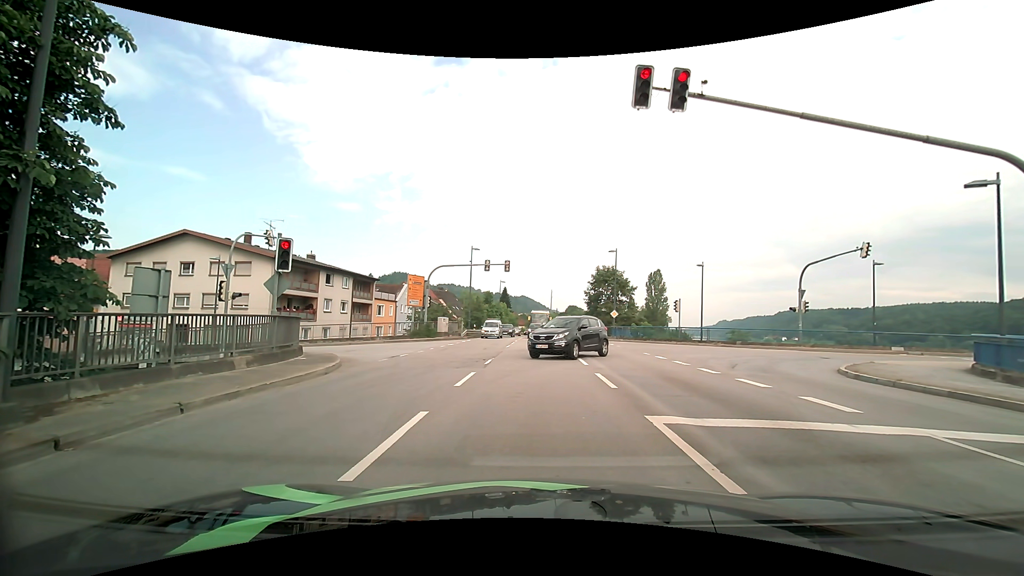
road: primary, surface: asphalt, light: Day
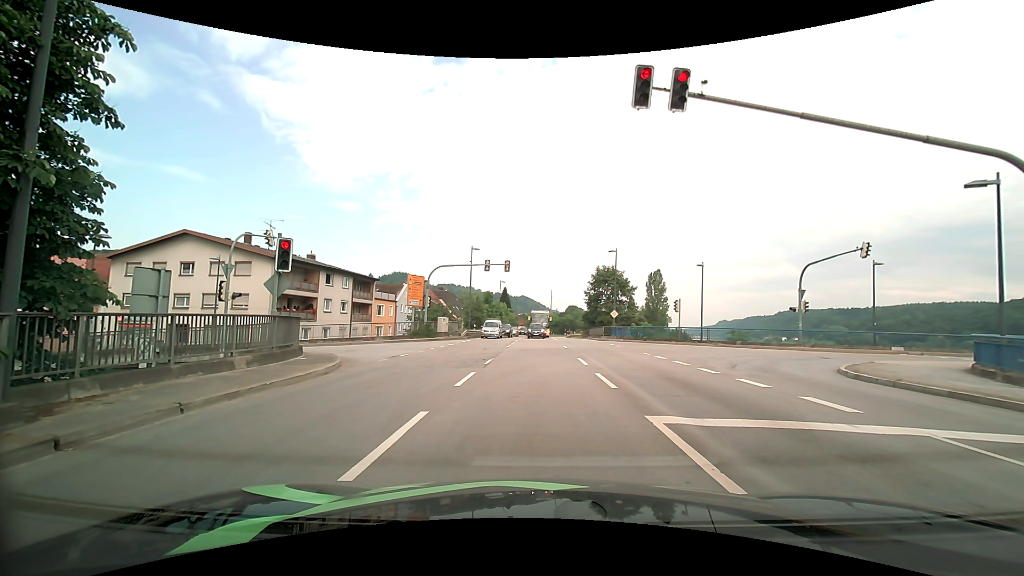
(0.0, 0.0) m; 0°
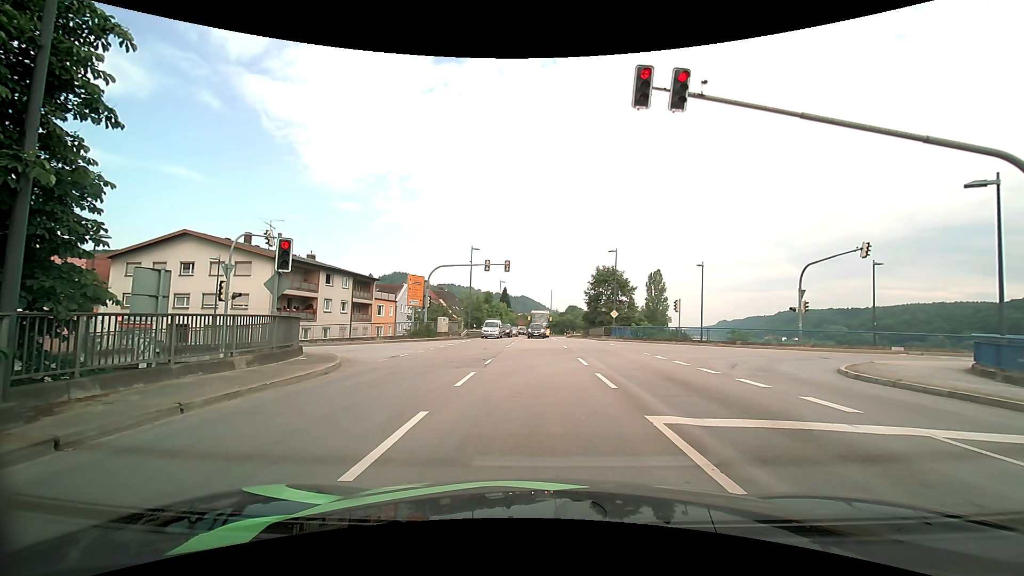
(0.0, 0.0) m; 0°
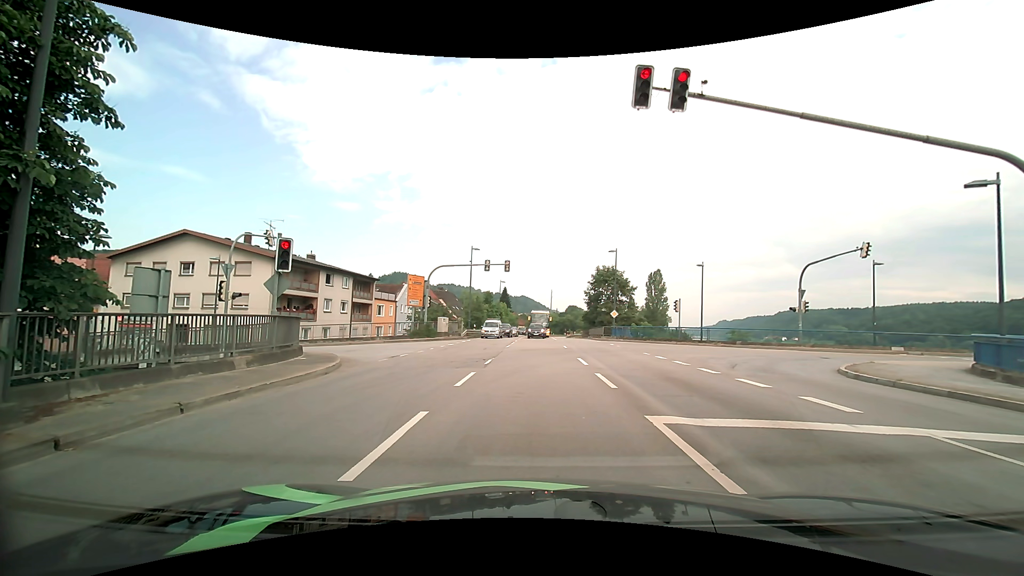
(0.0, 0.0) m; 0°
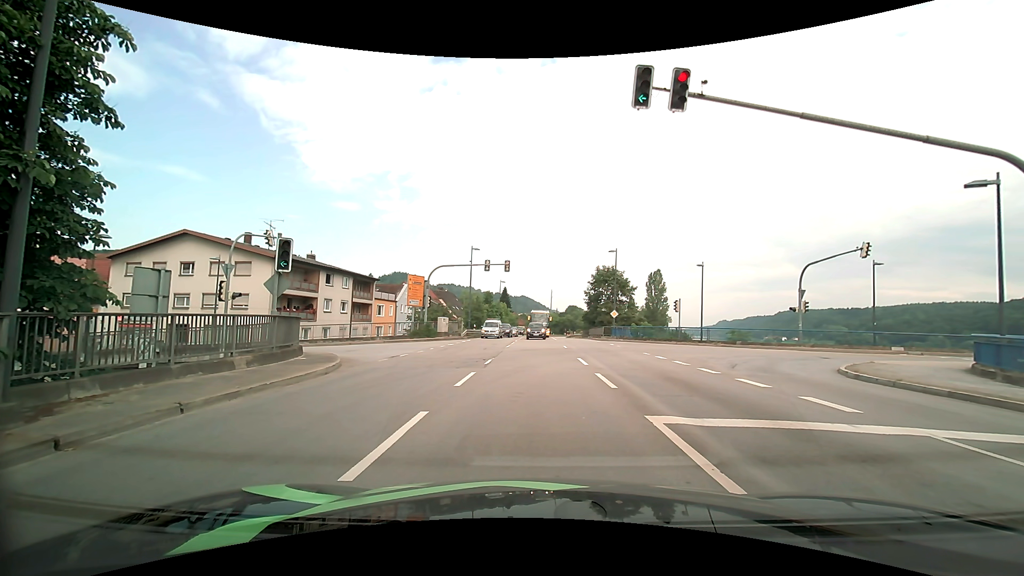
(0.0, 0.0) m; 0°
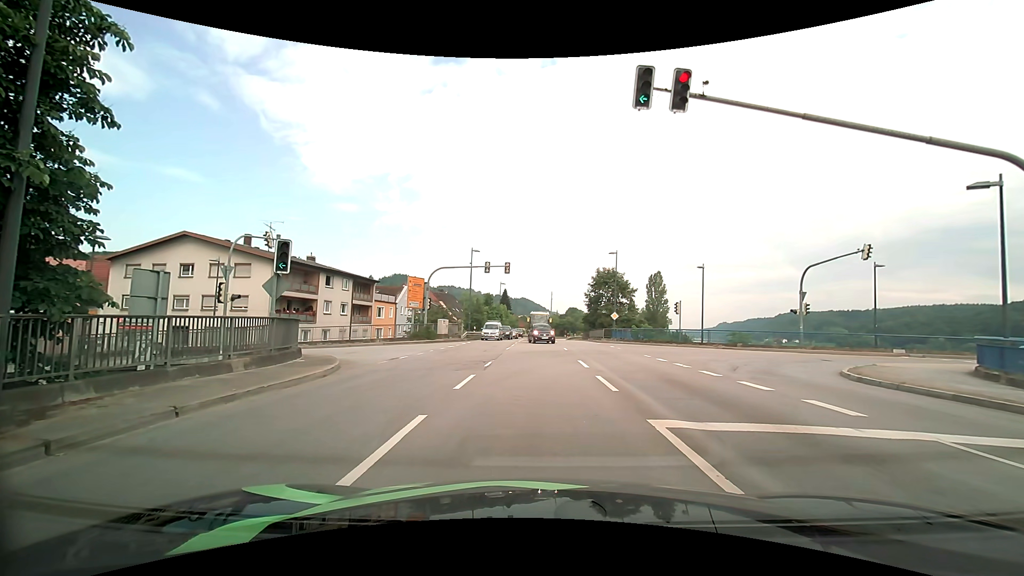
(0.0, +0.1) m; 0°
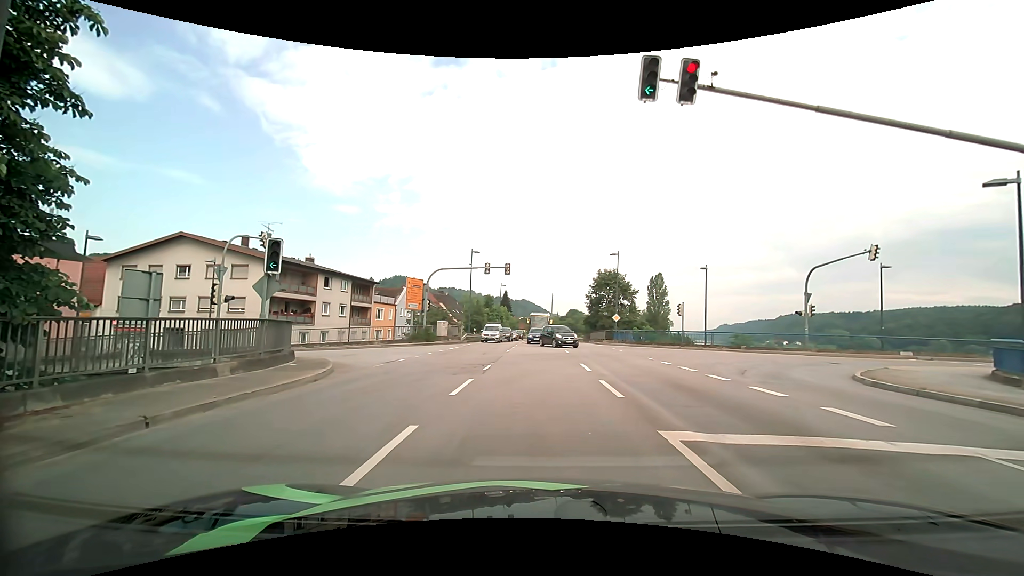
(0.0, +0.6) m; +1°
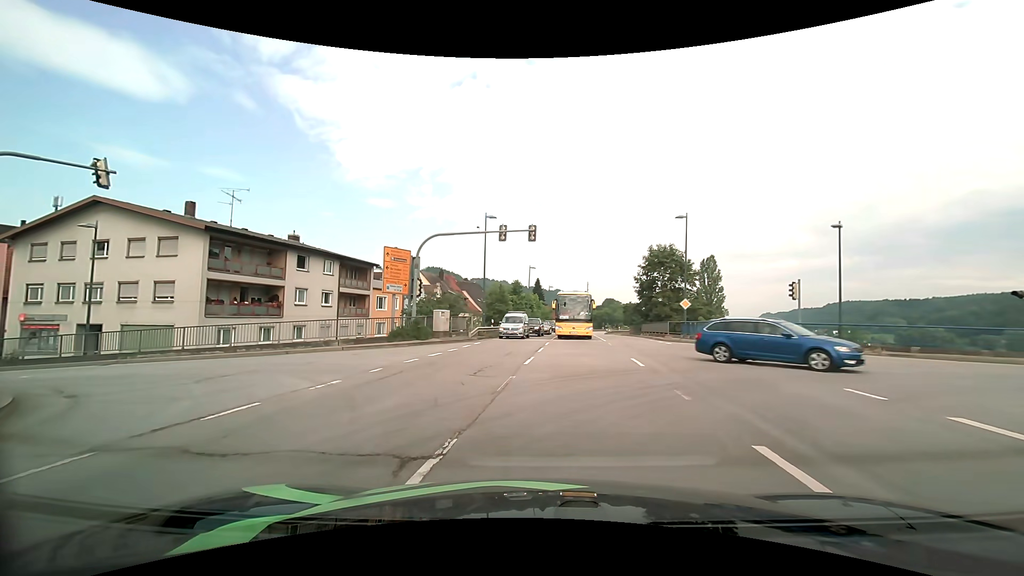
(-0.3, +13.5) m; -4°
